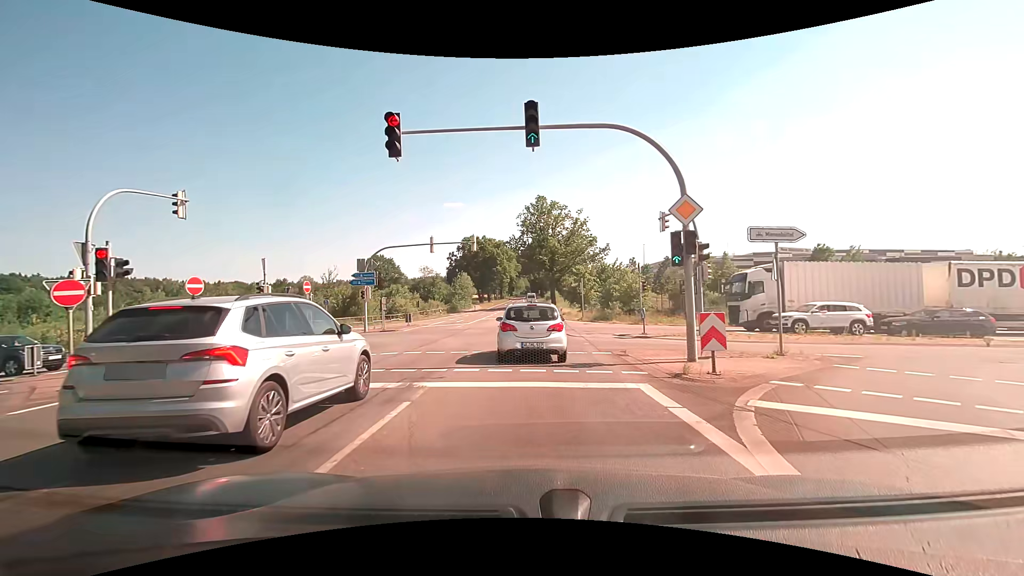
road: primary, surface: asphalt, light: Day
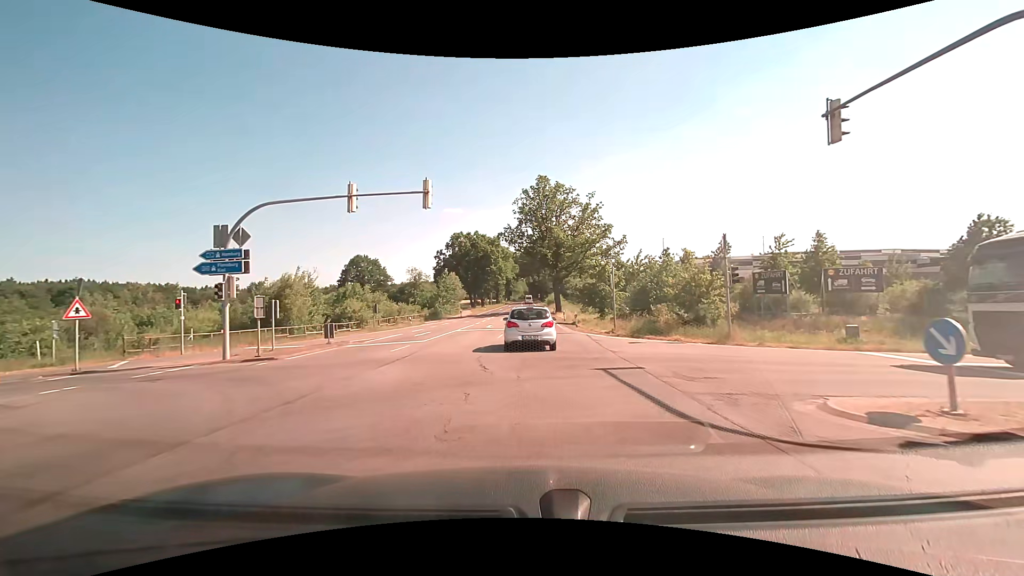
(-0.2, +17.2) m; -1°
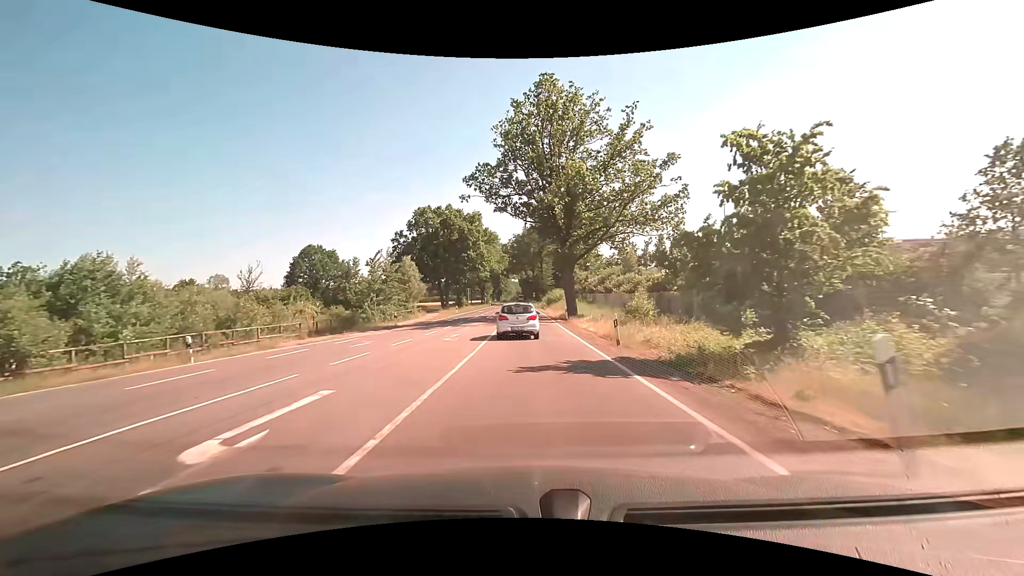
(+0.3, +32.2) m; +1°
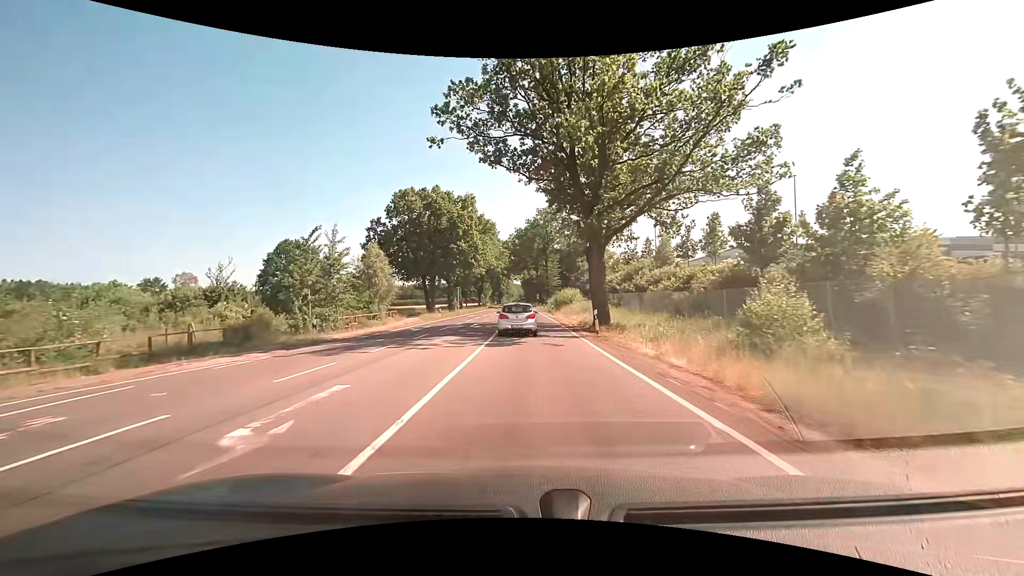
(-0.1, +15.2) m; 0°
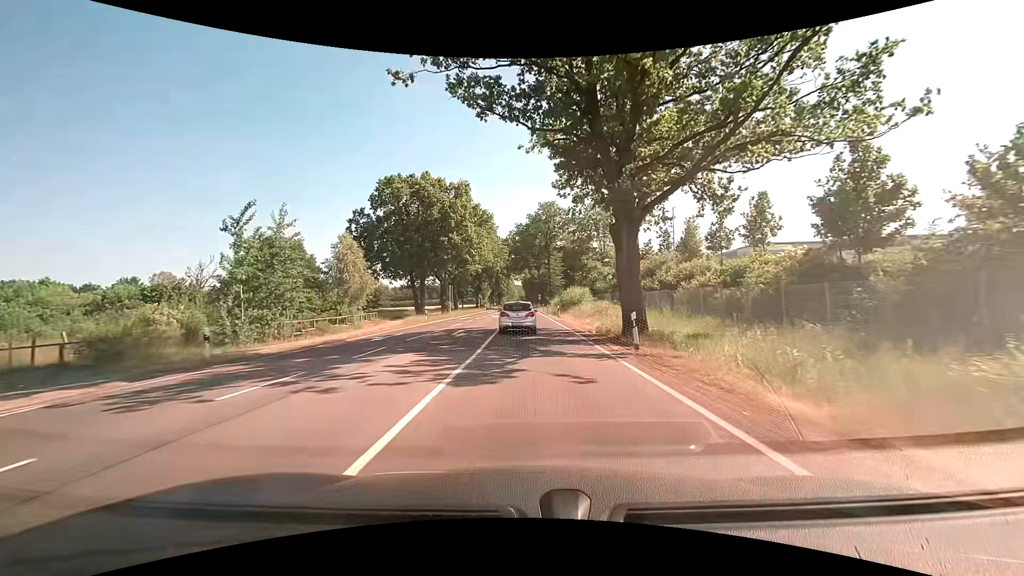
(0.0, +8.0) m; 0°
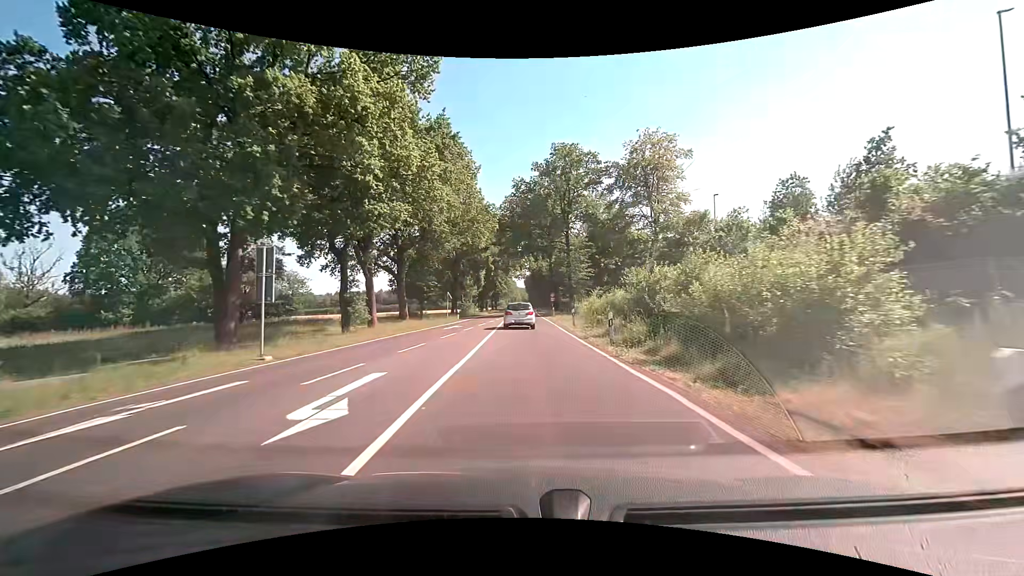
(-0.2, +41.5) m; -1°
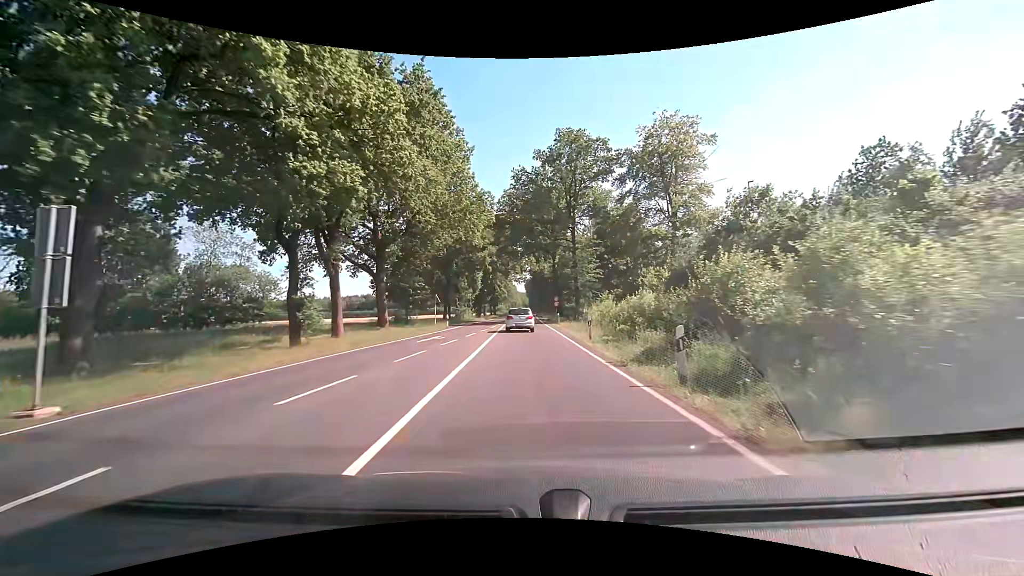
(0.0, +7.4) m; 0°
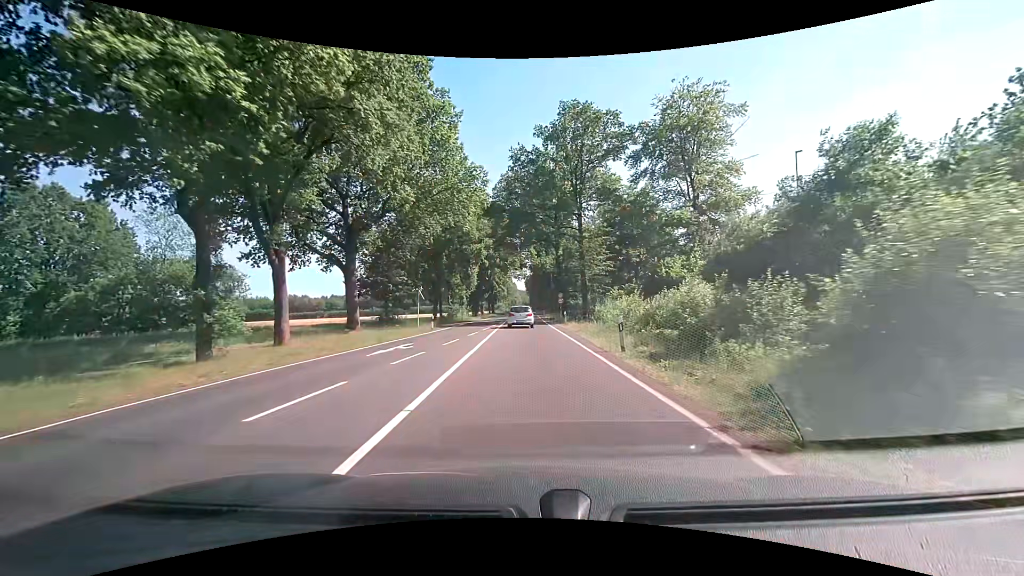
(0.0, +7.4) m; 0°
(0, +10) (0, +20) (0, +30) (0, +40) (0, +50) (0, +60) (0, +70) (0, +80) (0, +90) (0, +100) m
